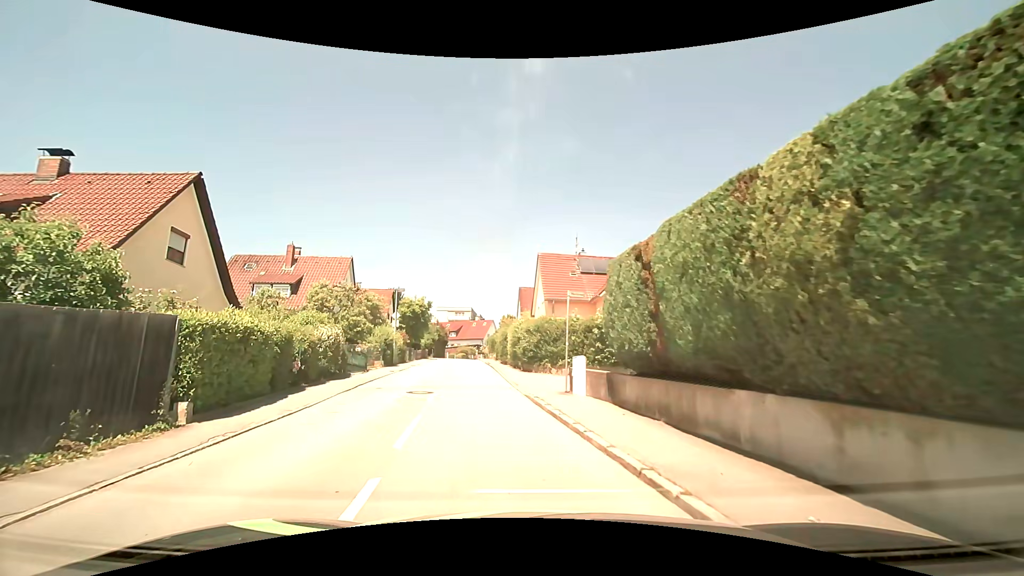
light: Day
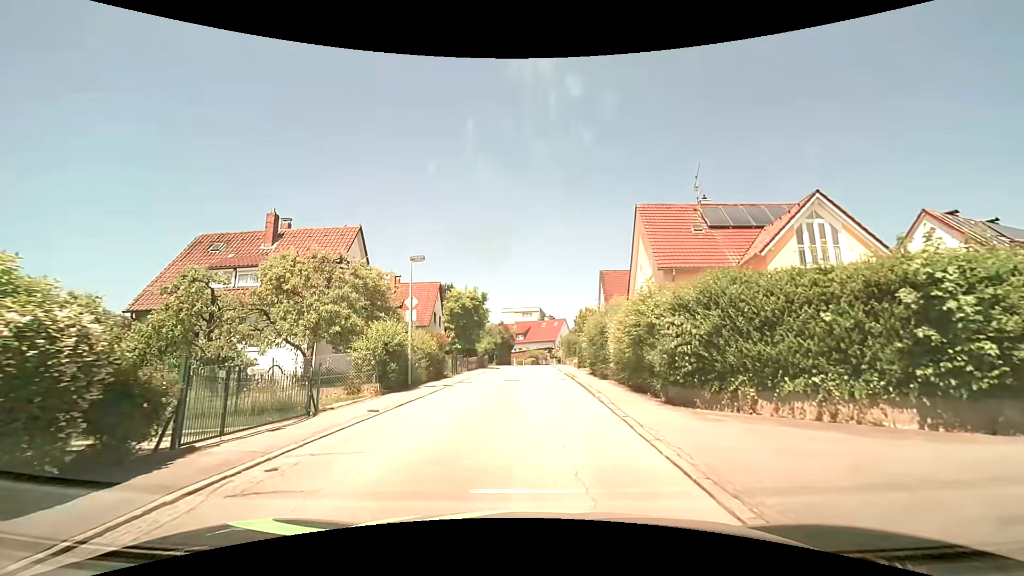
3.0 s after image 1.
(-1.6, +14.3) m; -9°
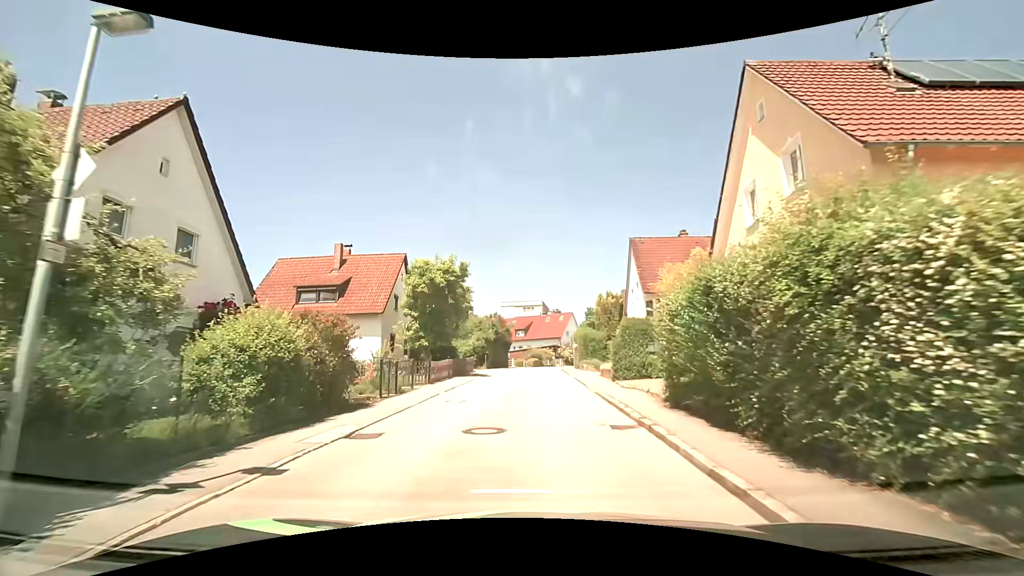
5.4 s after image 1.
(0.0, +14.4) m; 0°
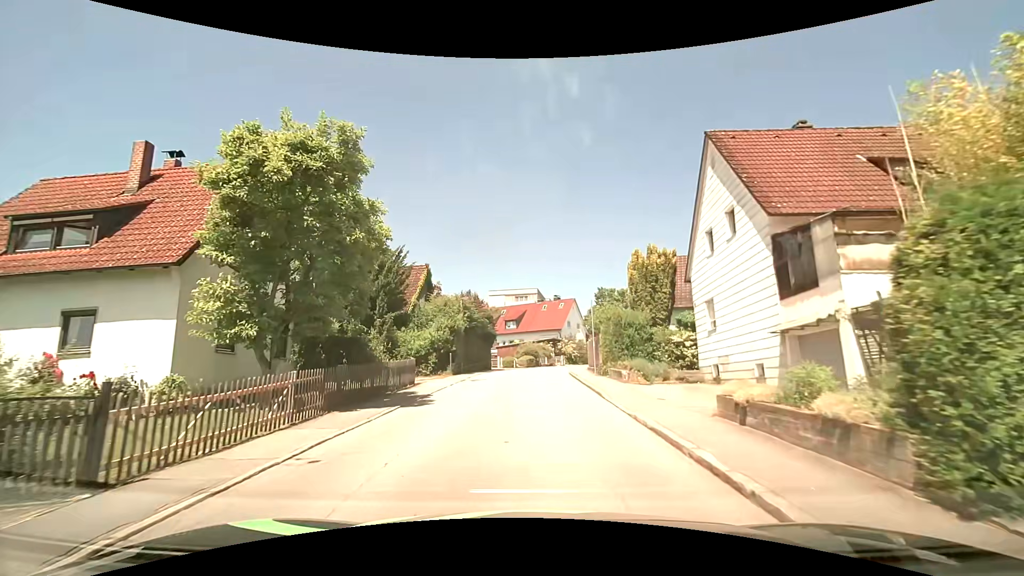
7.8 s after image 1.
(+0.2, +17.0) m; +1°
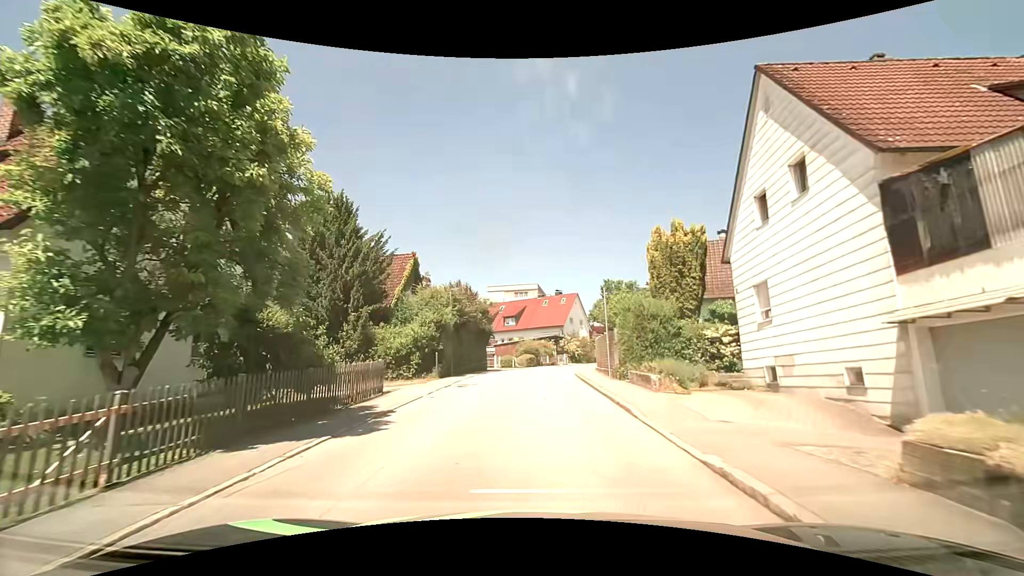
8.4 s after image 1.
(0.0, +4.4) m; 0°
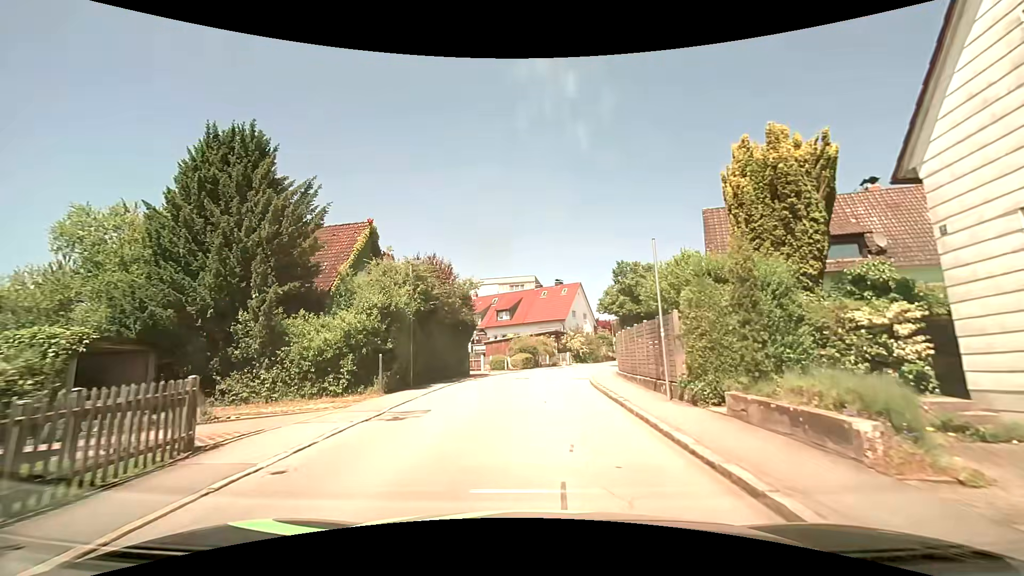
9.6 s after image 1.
(0.0, +8.7) m; 0°
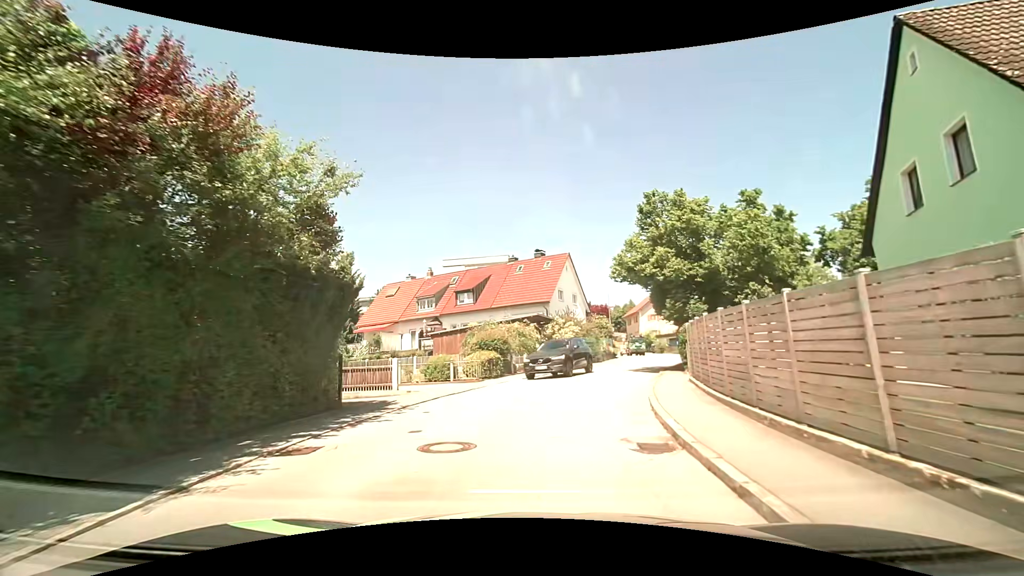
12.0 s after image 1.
(+0.2, +16.2) m; +2°
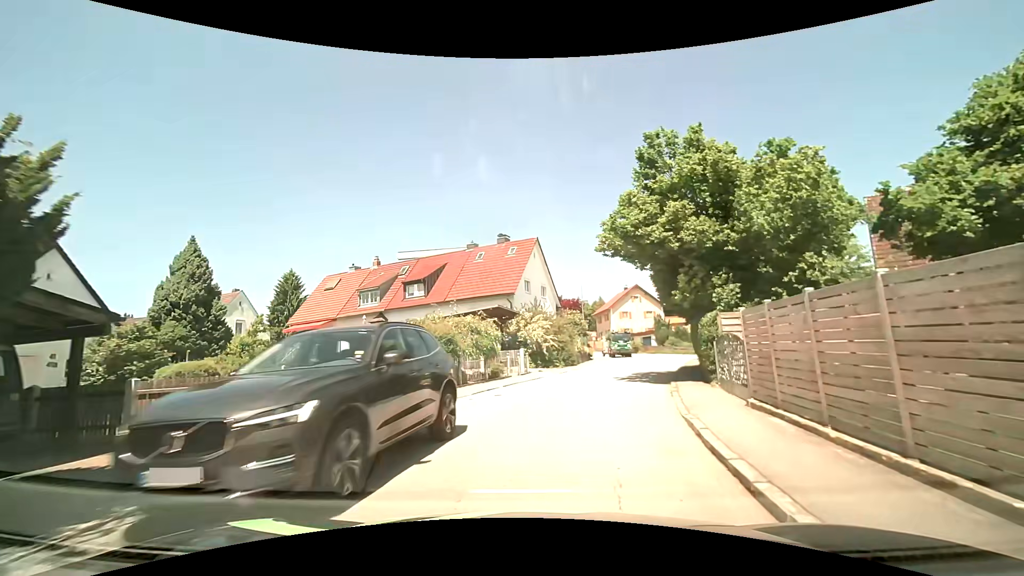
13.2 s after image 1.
(+0.3, +6.6) m; +5°
(+1, +10) (+3, +20) (+6, +29) (+10, +39) (+11, +48) (+10, +58) (+8, +68) (+6, +78) (+5, +88) (+3, +98) m
